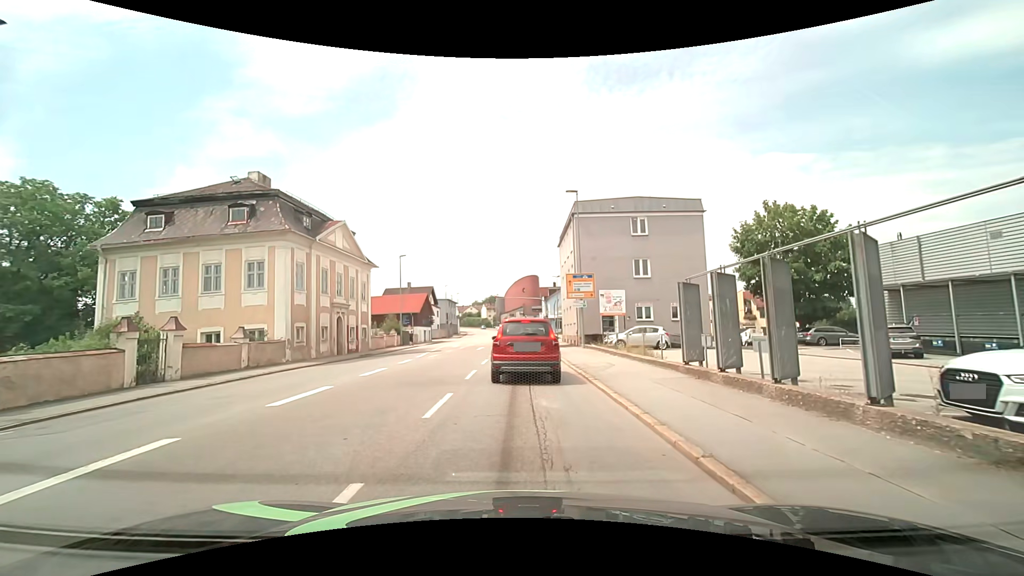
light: Day
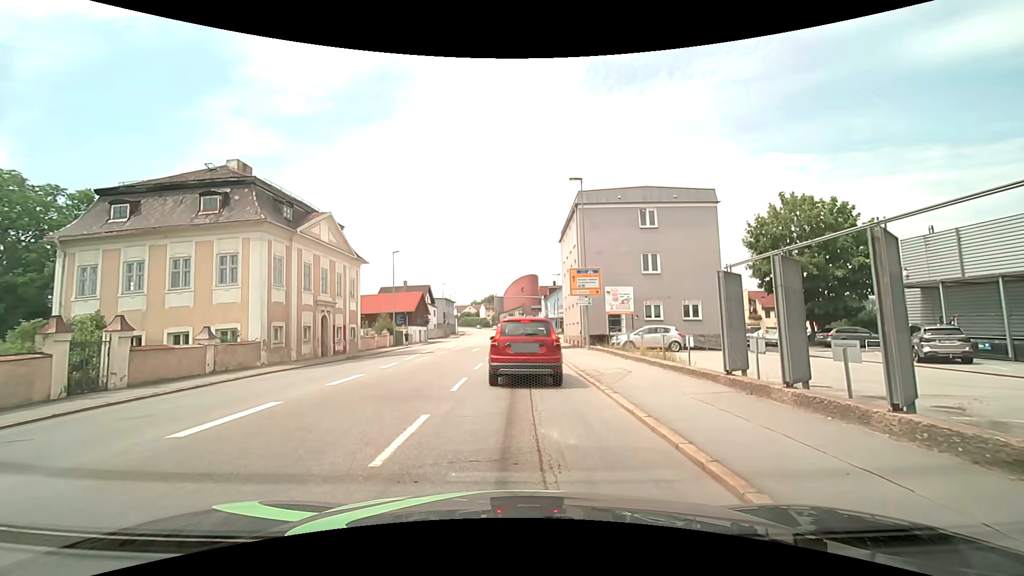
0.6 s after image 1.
(0.0, +2.6) m; -1°
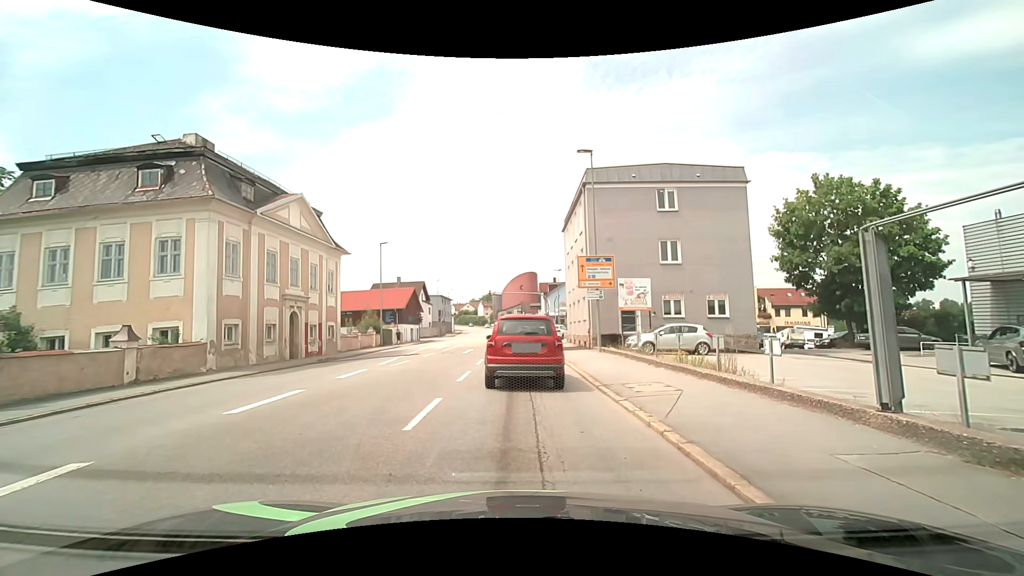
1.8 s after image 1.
(0.0, +4.3) m; 0°
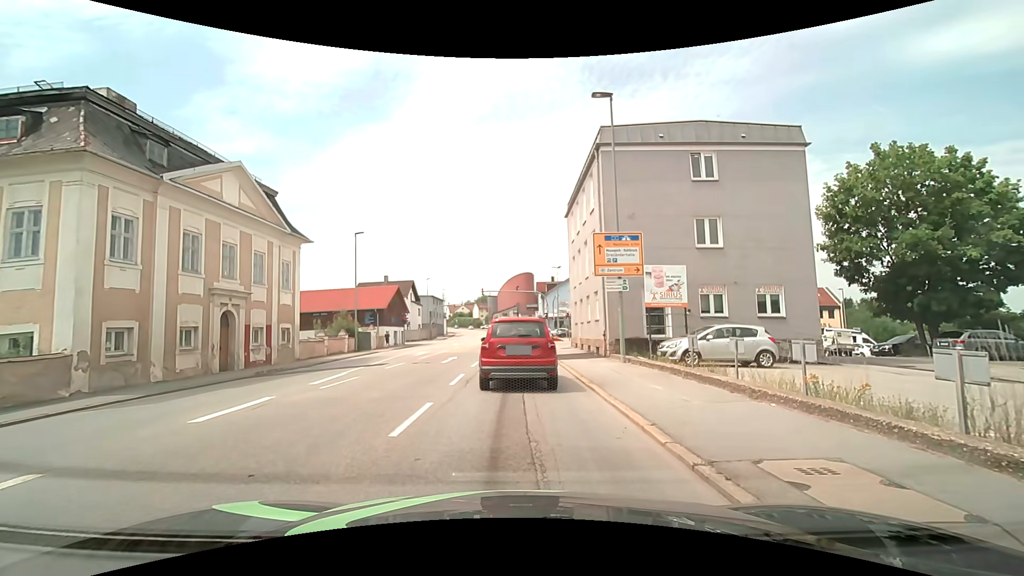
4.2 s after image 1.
(0.0, +6.3) m; +1°
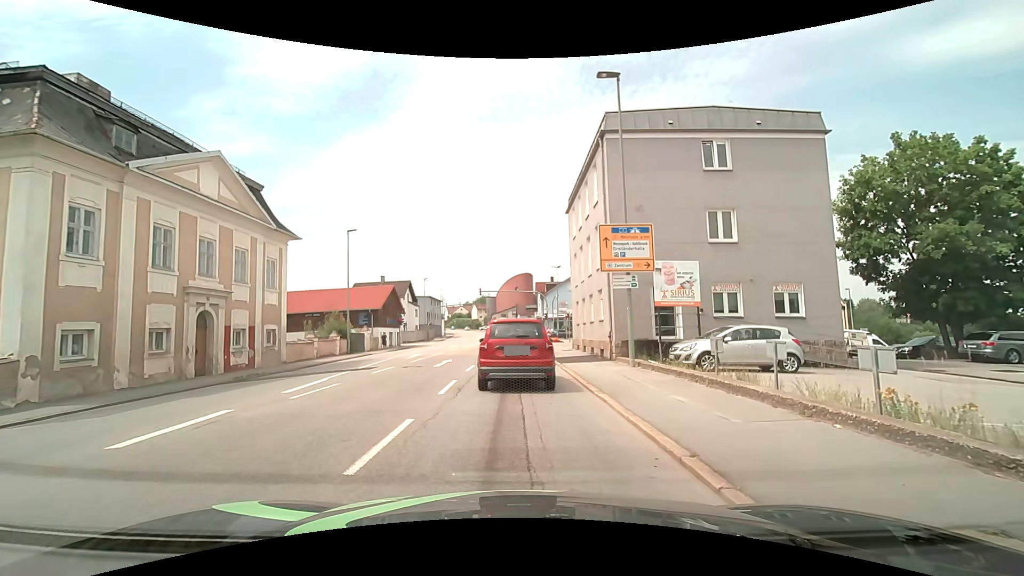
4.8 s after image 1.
(0.0, +1.6) m; -1°
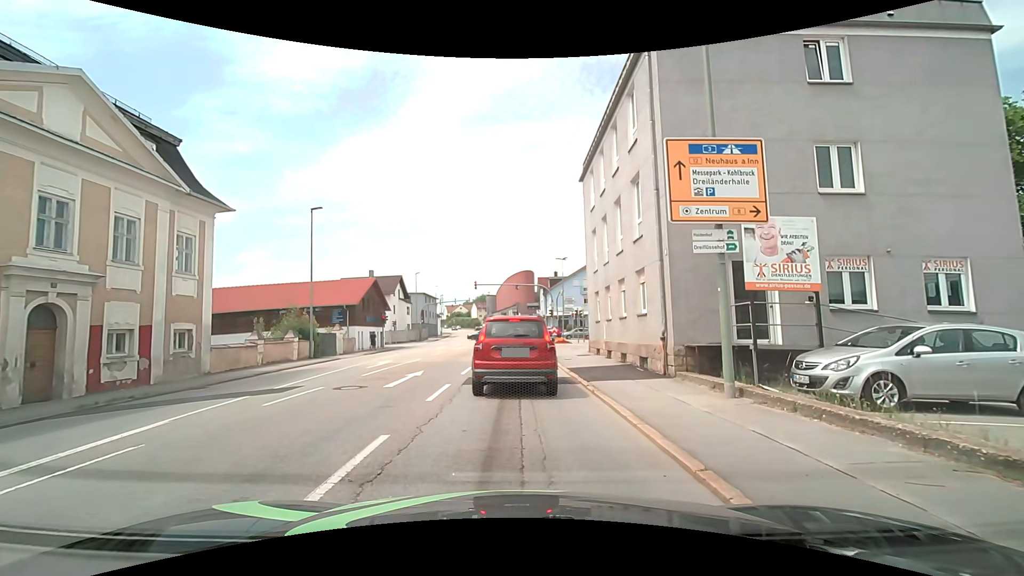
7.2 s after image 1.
(+0.1, +7.5) m; +1°
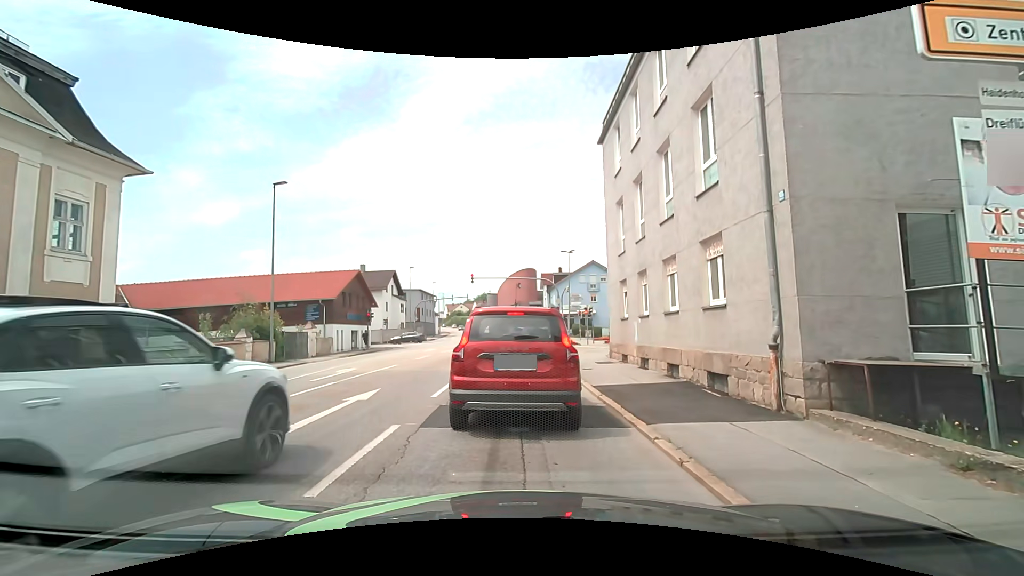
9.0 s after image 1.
(-0.1, +5.4) m; -1°
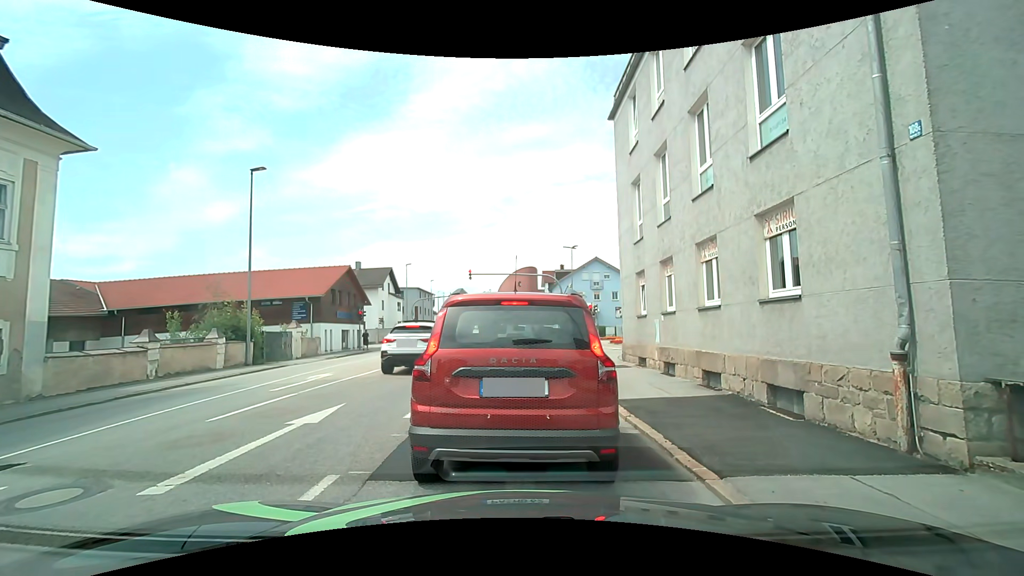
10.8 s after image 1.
(0.0, +2.2) m; 0°
